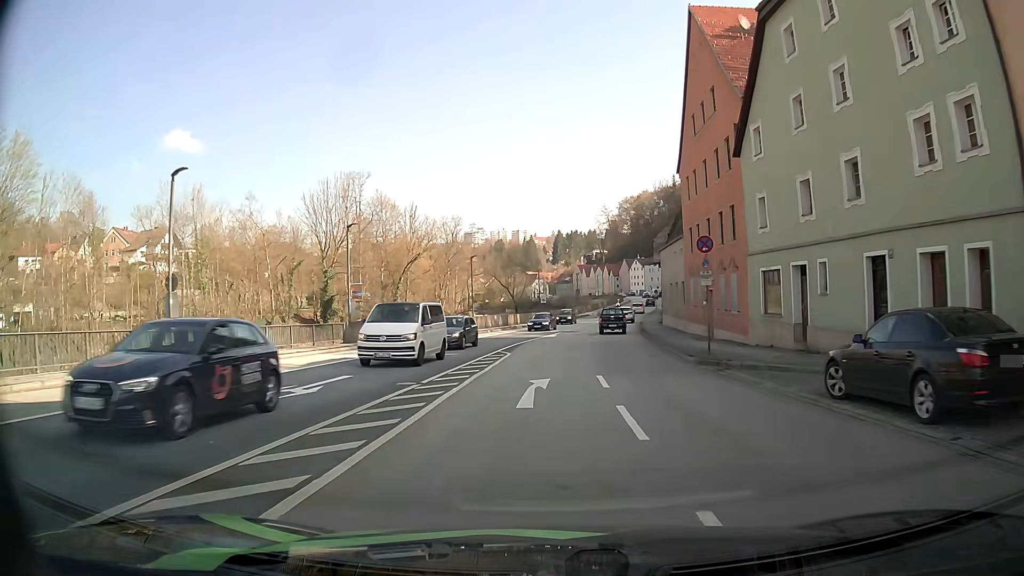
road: primary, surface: asphalt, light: Day
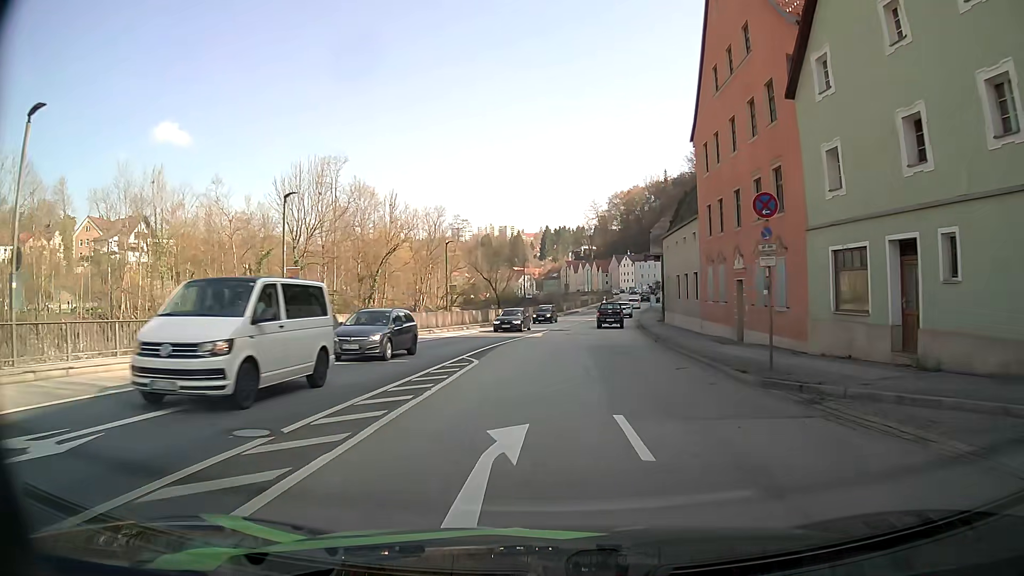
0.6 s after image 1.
(0.0, +7.4) m; +1°
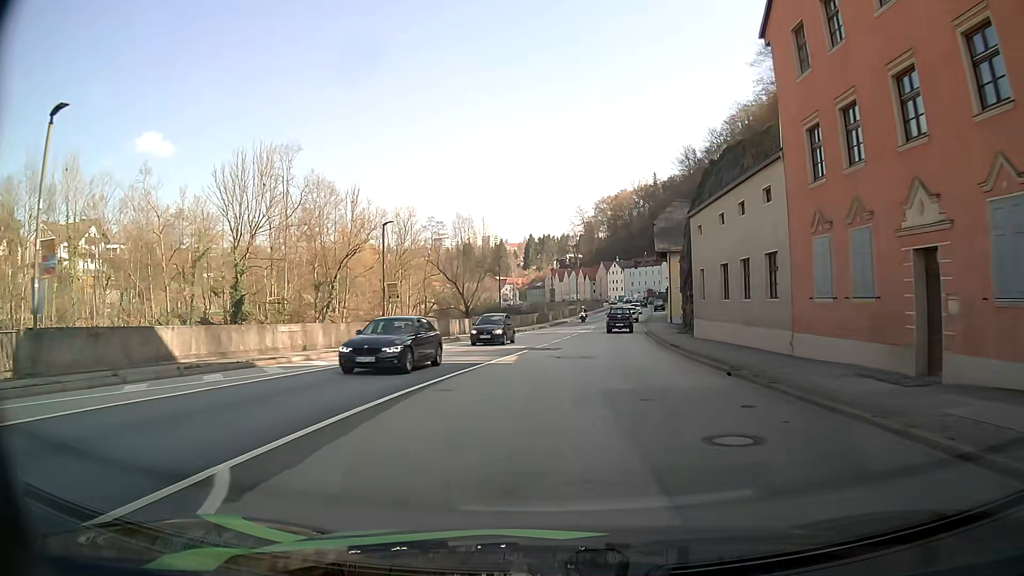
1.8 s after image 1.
(+0.3, +14.9) m; +2°
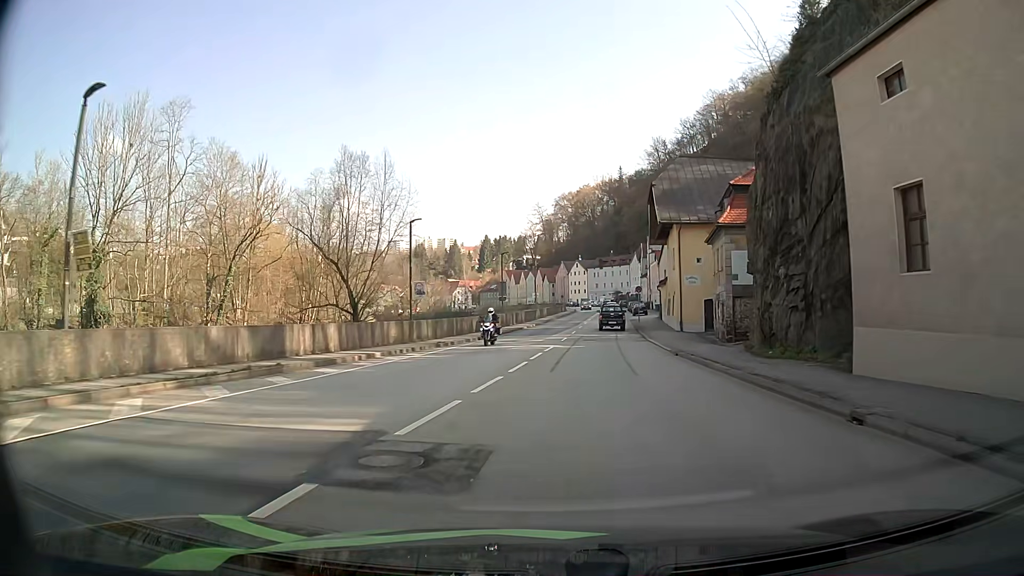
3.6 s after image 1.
(+0.6, +22.6) m; +4°
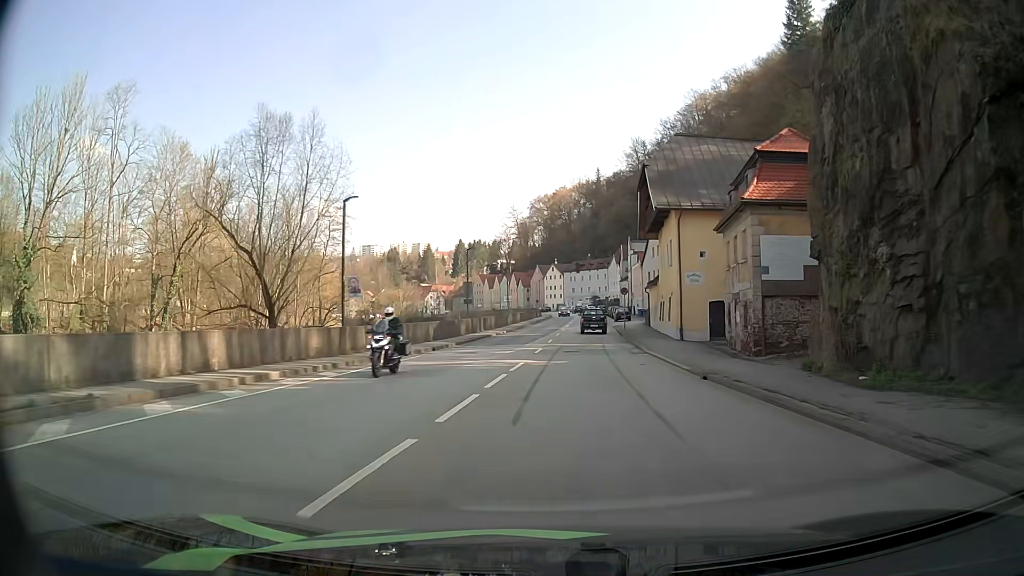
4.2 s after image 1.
(+0.1, +7.6) m; +2°
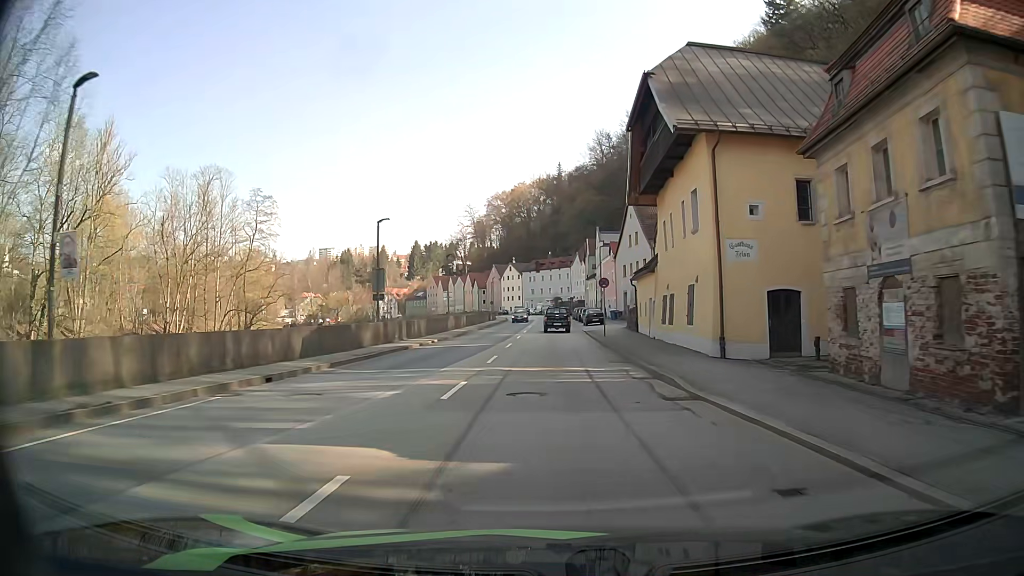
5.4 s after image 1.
(+0.5, +15.4) m; +3°
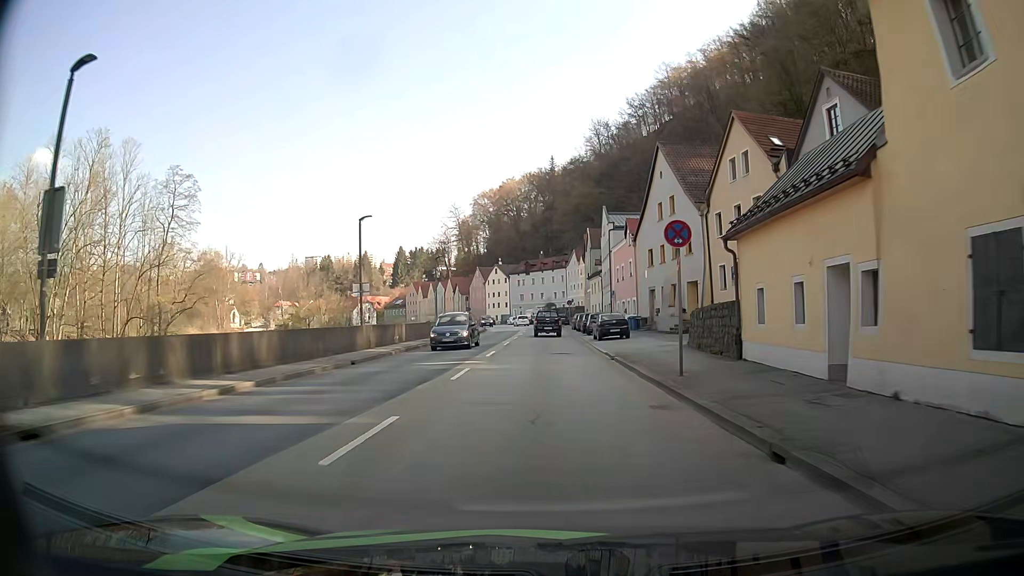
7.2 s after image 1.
(+0.1, +23.5) m; 0°
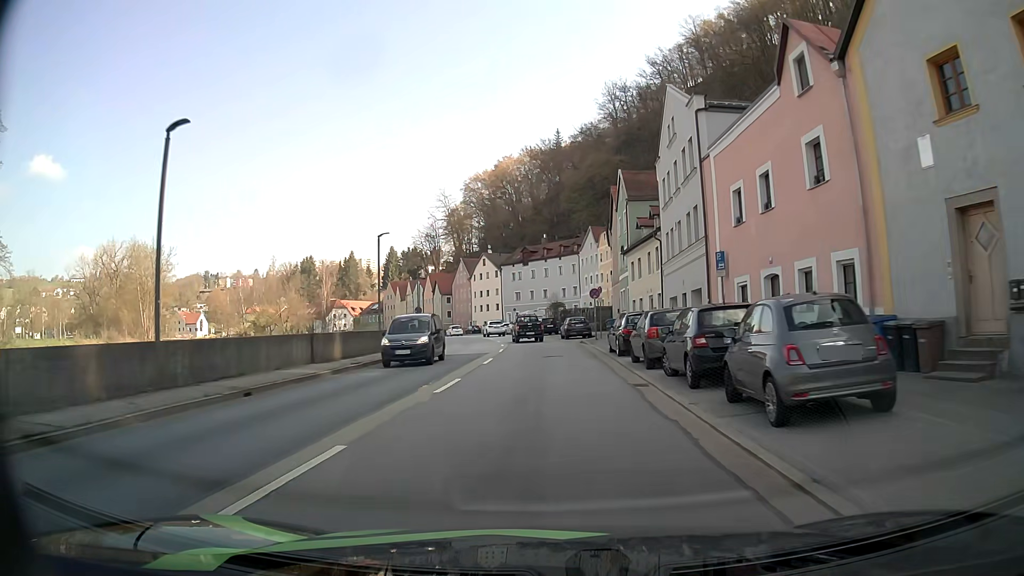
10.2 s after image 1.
(+0.3, +38.4) m; -1°
(0, +10) (0, +20) (0, +30) (0, +40) (-1, +50) (-3, +60) (-5, +70) (-7, +79) (-9, +89) (-12, +99) m
